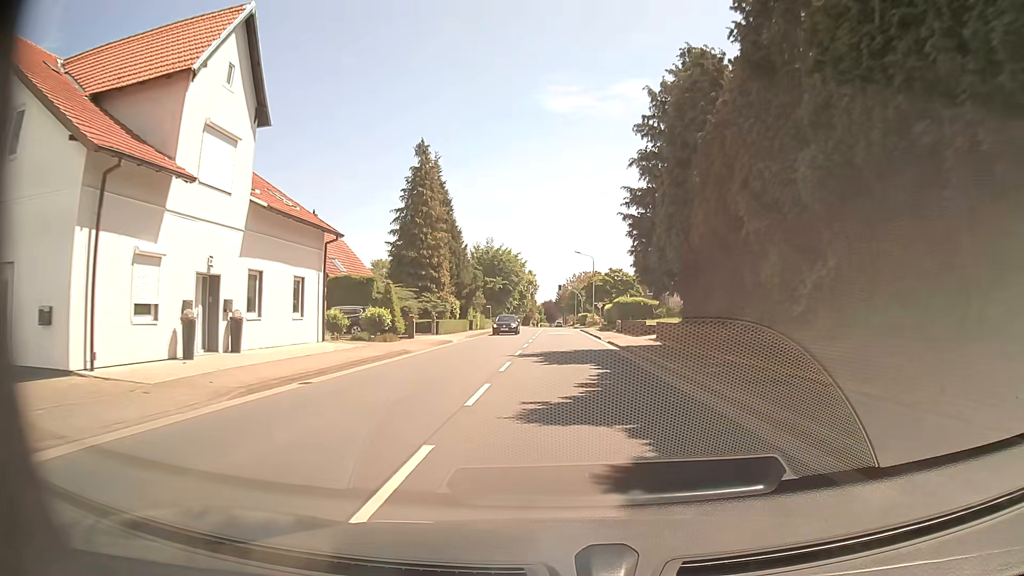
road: tertiary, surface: asphalt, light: Day
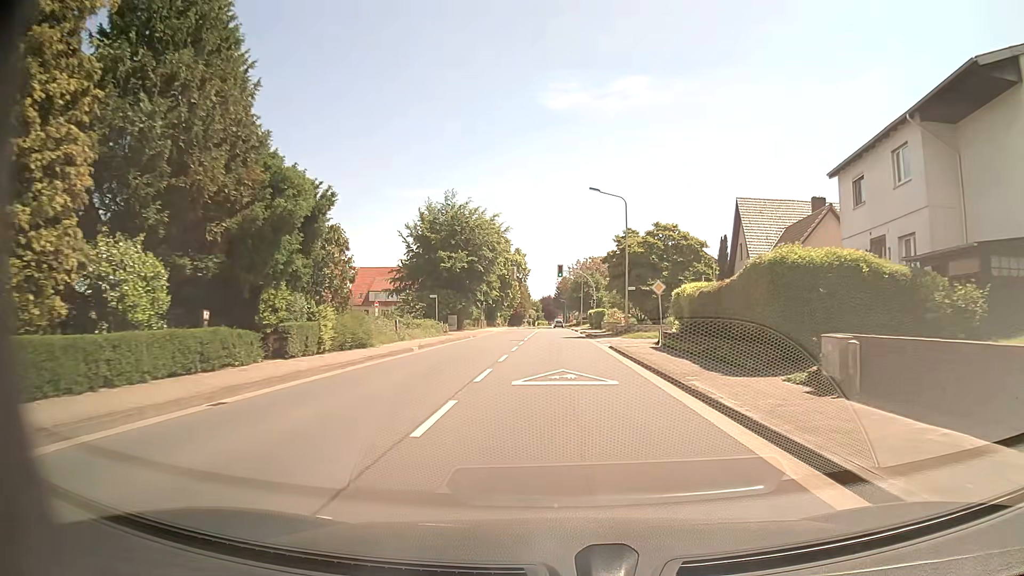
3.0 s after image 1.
(+0.4, +38.9) m; +1°
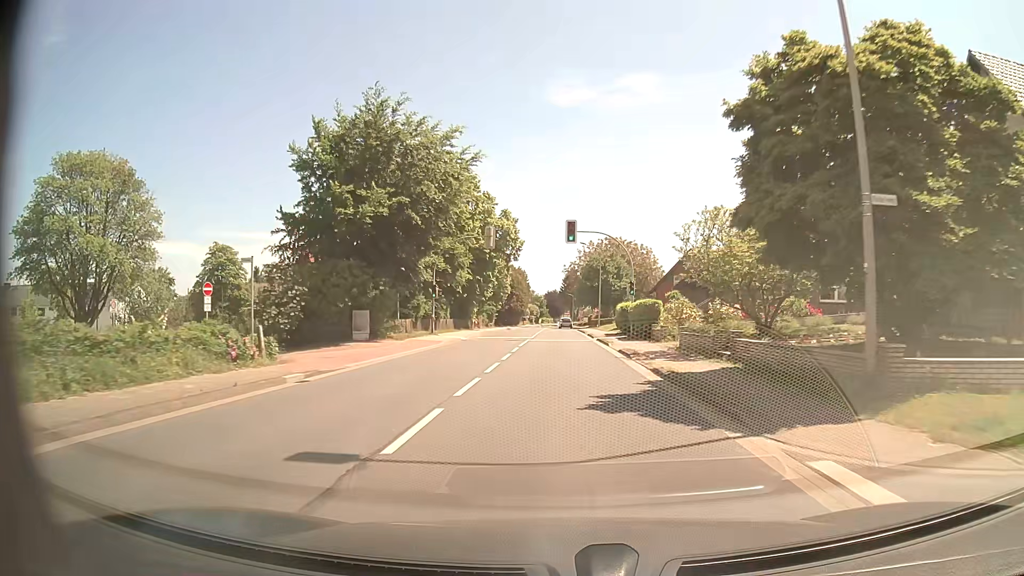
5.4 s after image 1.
(-0.2, +31.3) m; -1°
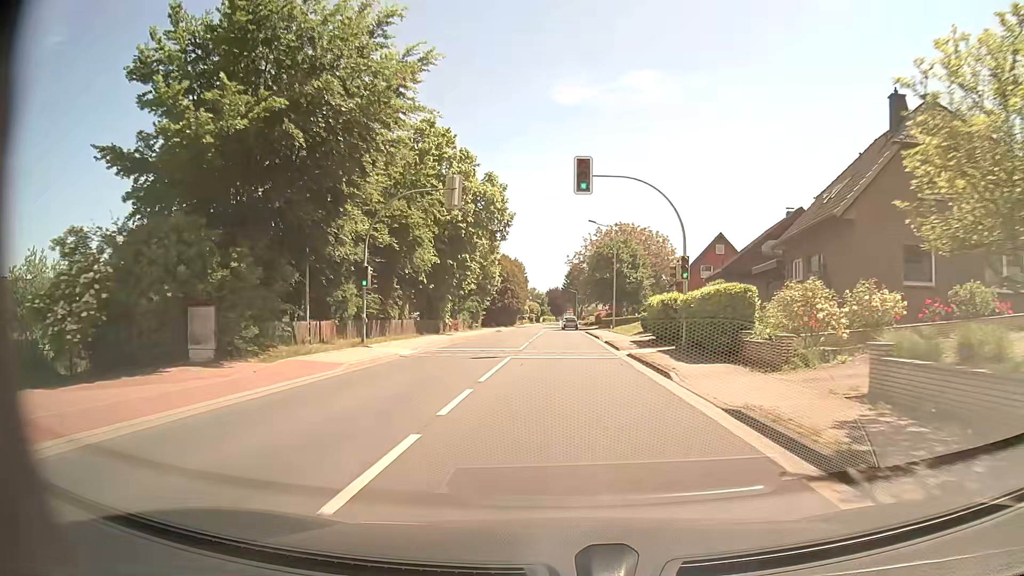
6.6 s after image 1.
(0.0, +15.7) m; 0°
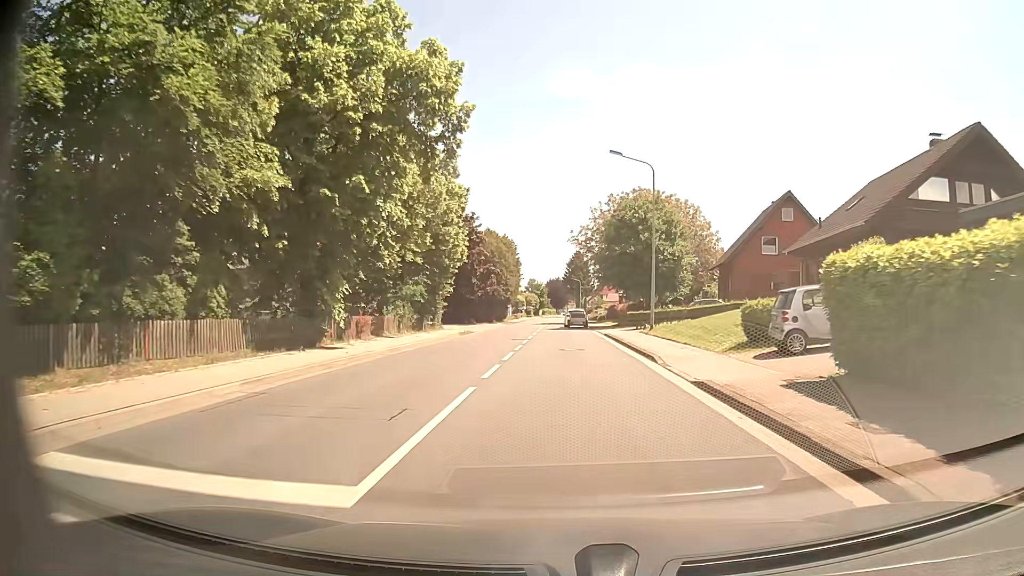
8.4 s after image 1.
(+0.1, +21.9) m; +1°
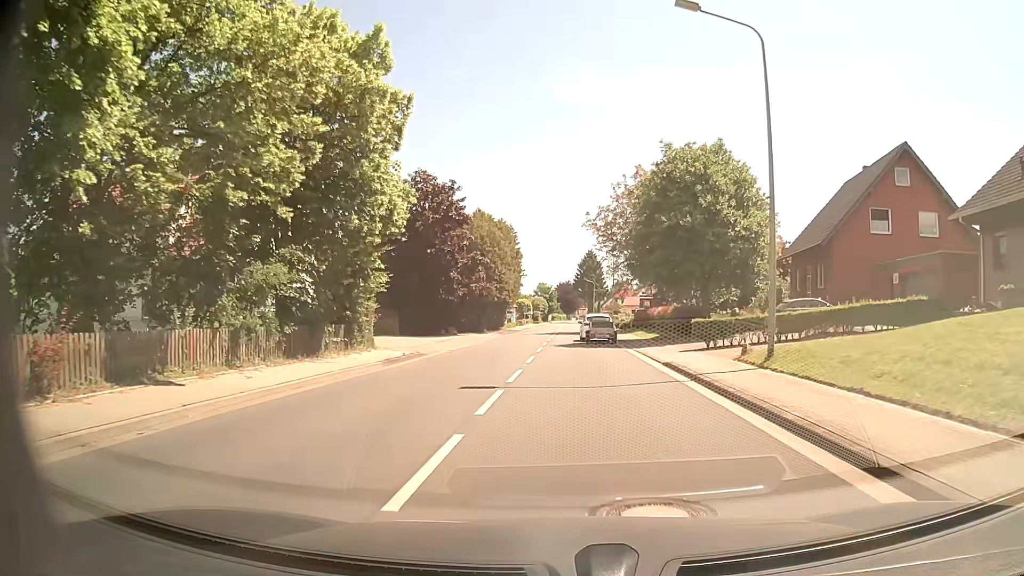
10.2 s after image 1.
(-0.2, +17.3) m; -2°
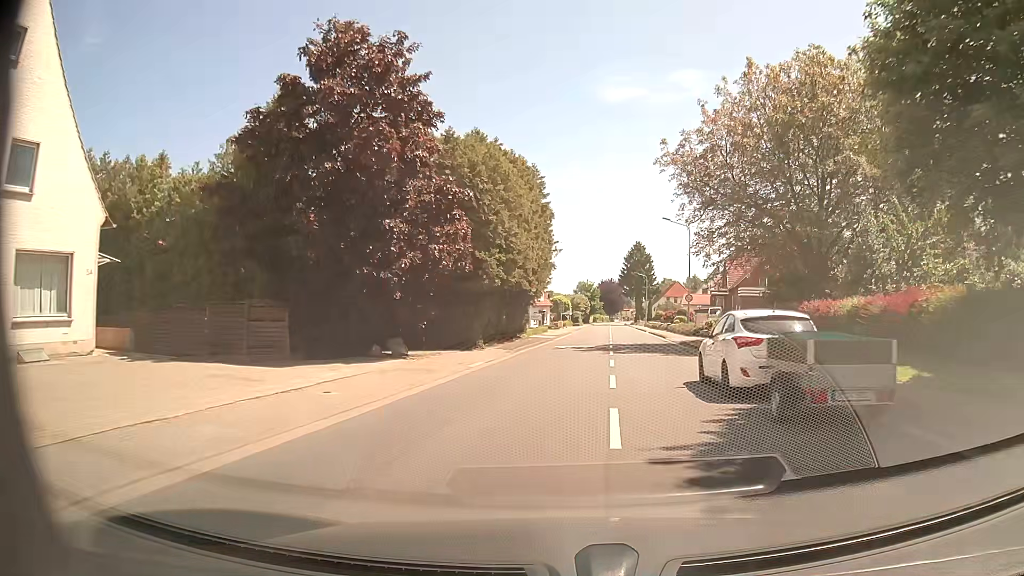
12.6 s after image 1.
(-0.6, +25.3) m; -3°
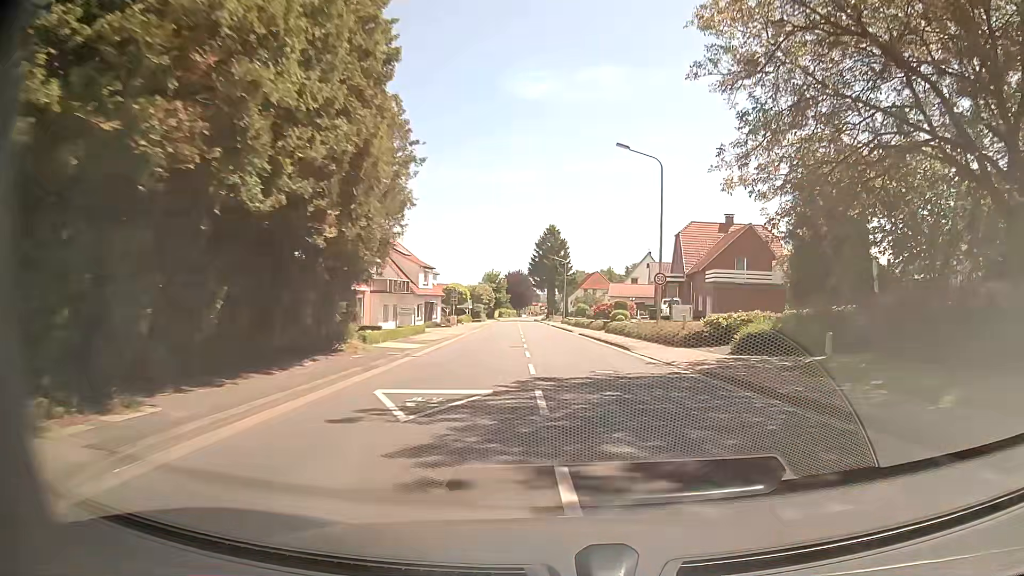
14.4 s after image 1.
(+1.2, +22.2) m; +8°
(0, +10) (0, +20) (0, +30) (-1, +40) (-1, +50) (-2, +60) (-2, +70) (-3, +80) (-3, +90) (-4, +100) m
